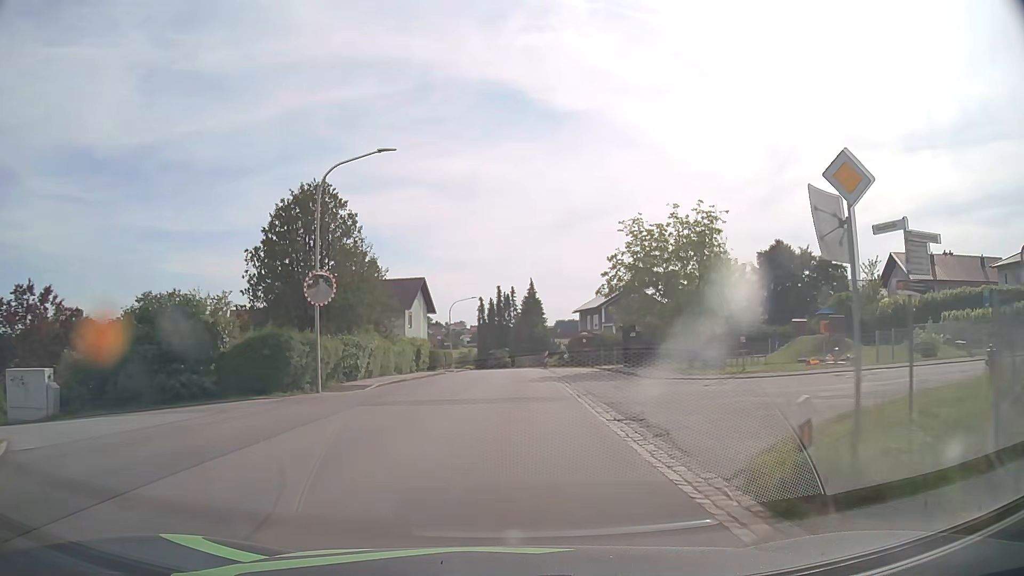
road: tertiary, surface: asphalt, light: Day
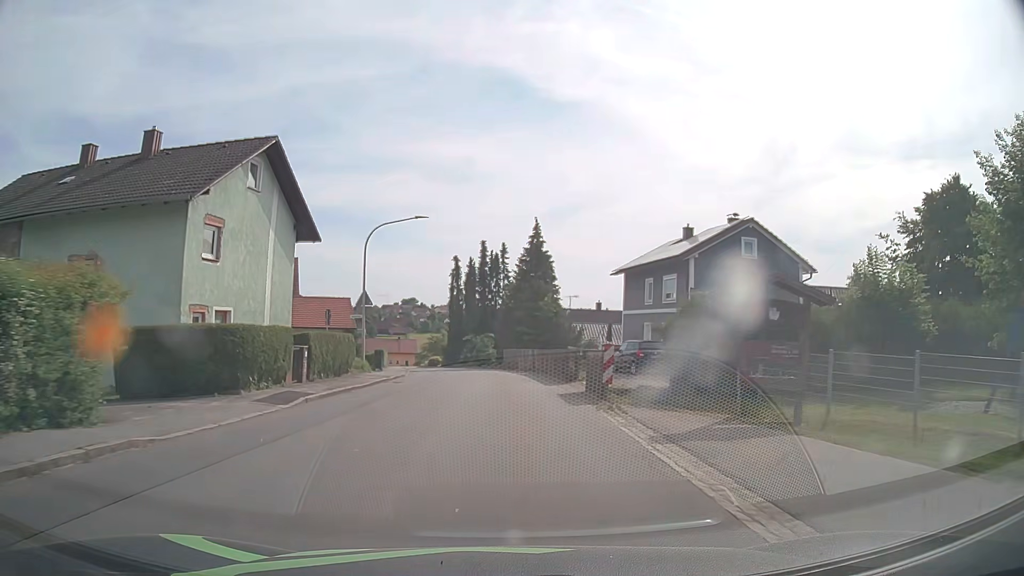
(+0.5, +38.1) m; +1°
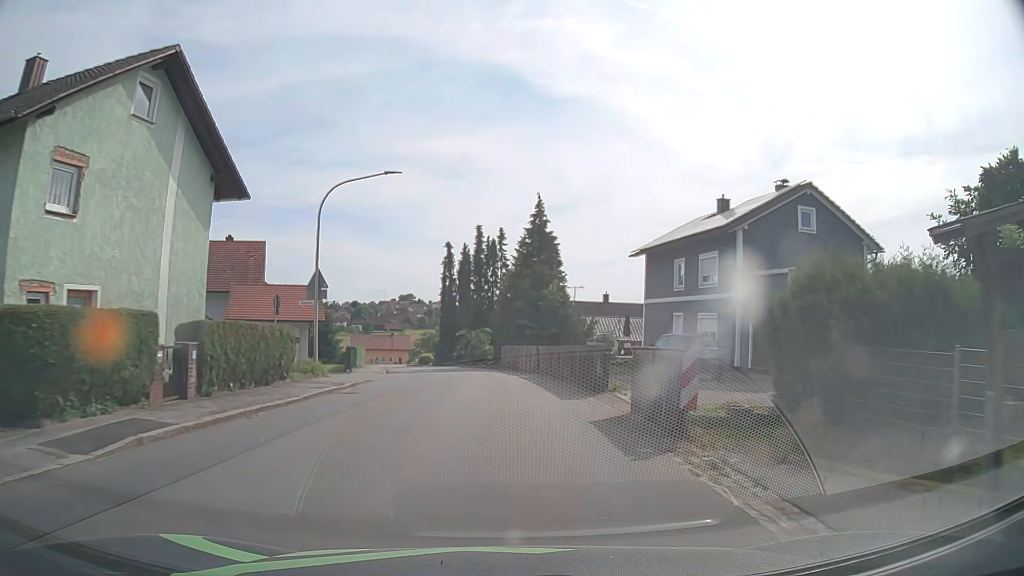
(0.0, +7.7) m; 0°
(0, +10) (0, +20) (-1, +30) (-2, +40) (-4, +50) (-7, +59) (-11, +68) (-16, +77) (-21, +86) (-27, +94) m
